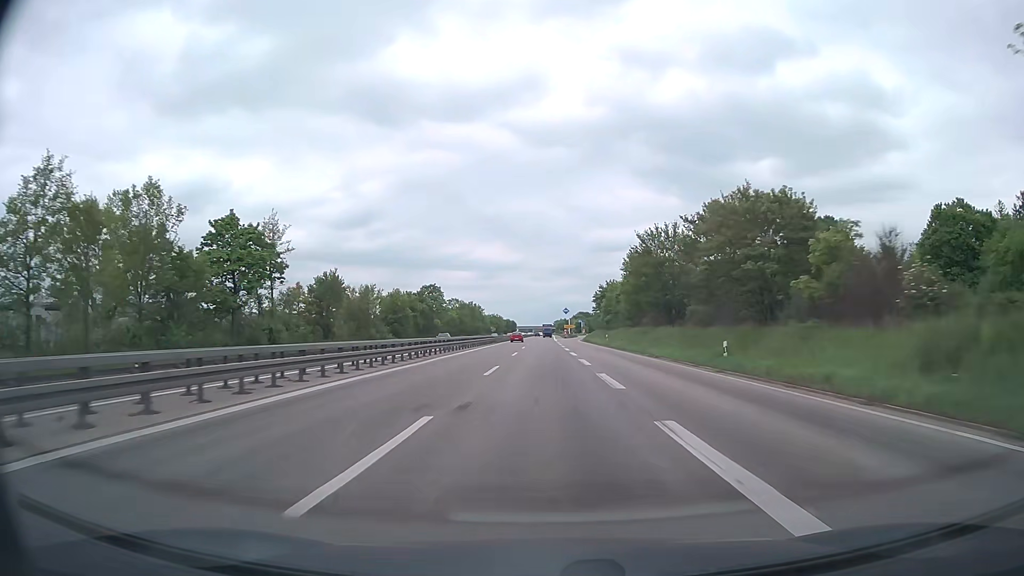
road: trunk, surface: asphalt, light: Day
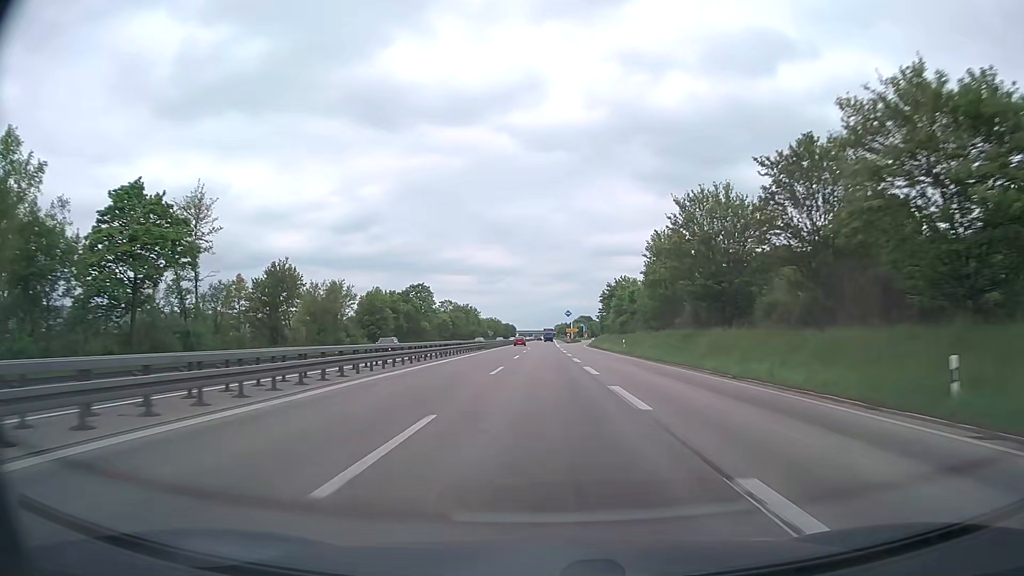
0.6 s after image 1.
(0.0, +16.0) m; 0°
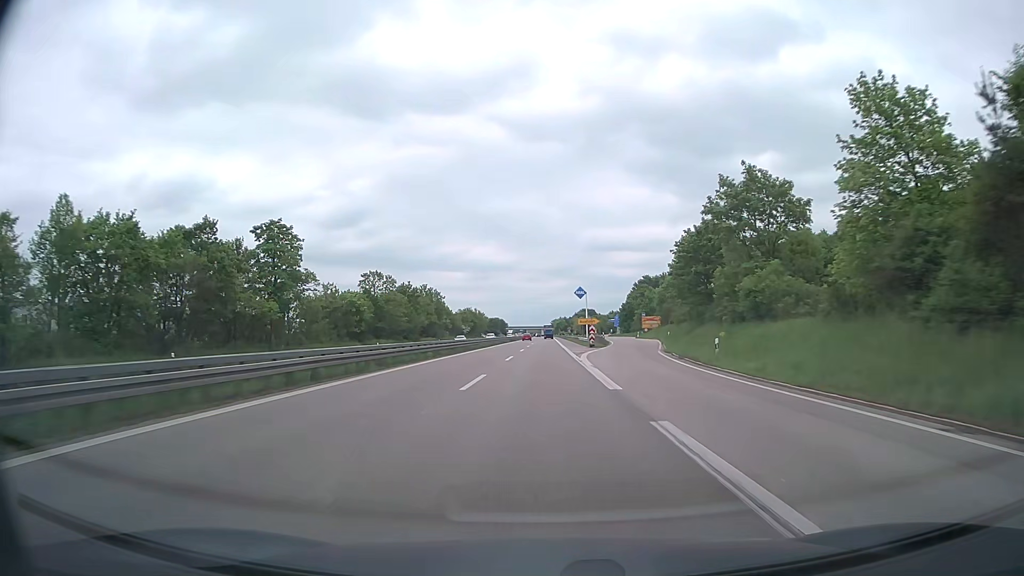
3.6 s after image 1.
(+0.2, +79.8) m; 0°
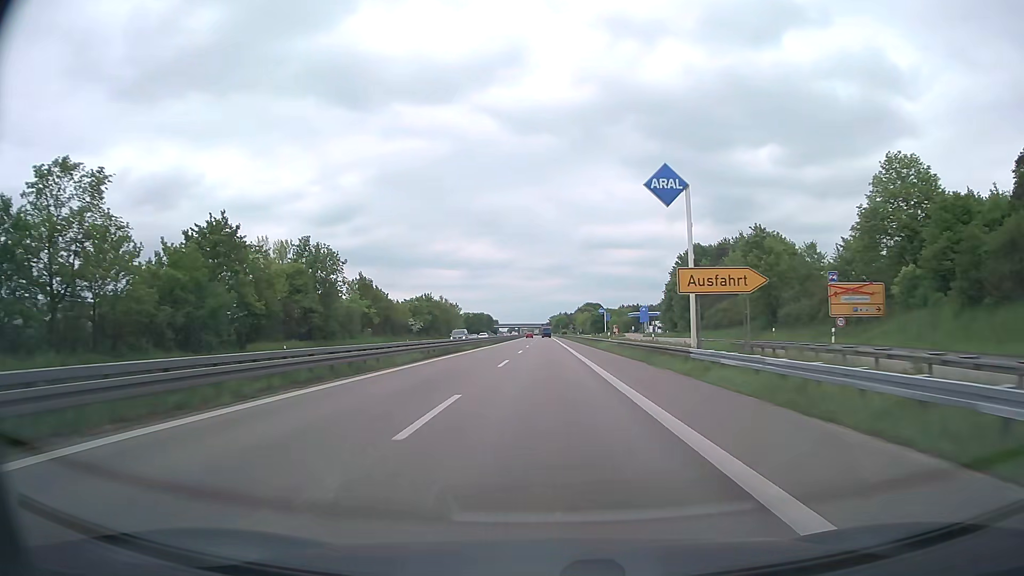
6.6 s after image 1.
(+0.2, +79.8) m; 0°
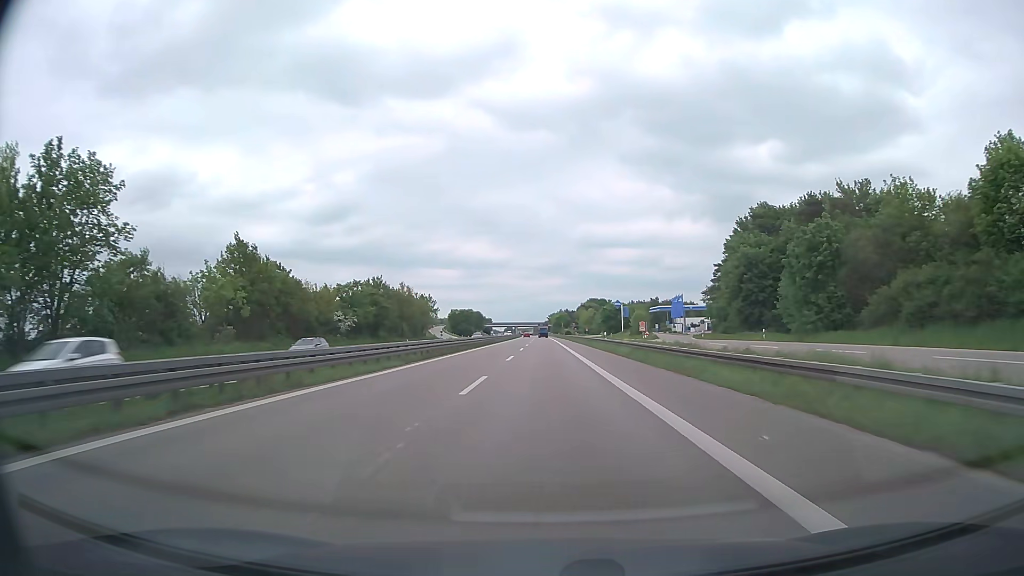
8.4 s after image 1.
(0.0, +47.9) m; 0°
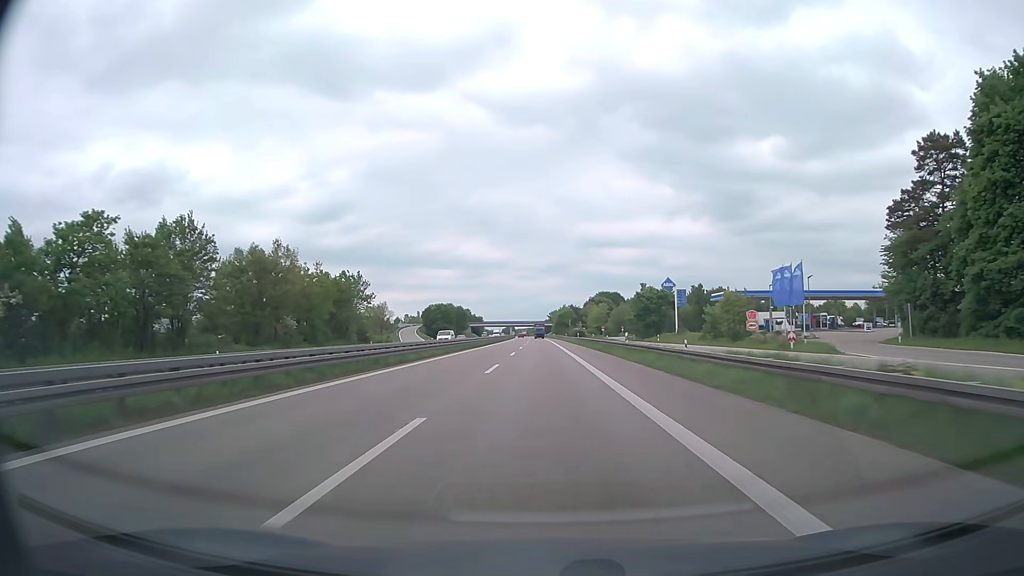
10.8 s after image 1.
(+0.1, +63.9) m; 0°
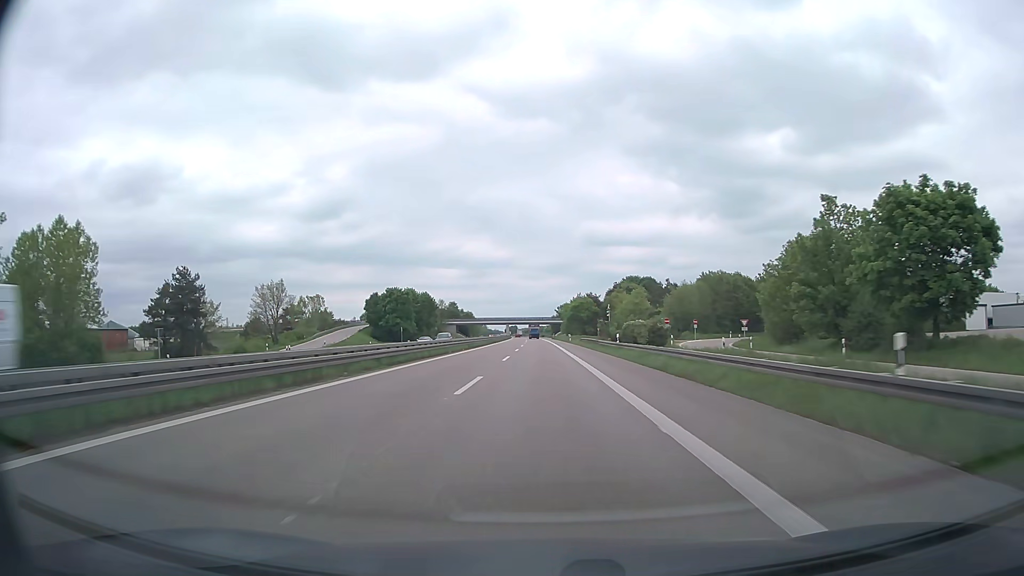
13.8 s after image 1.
(-0.4, +79.8) m; -1°
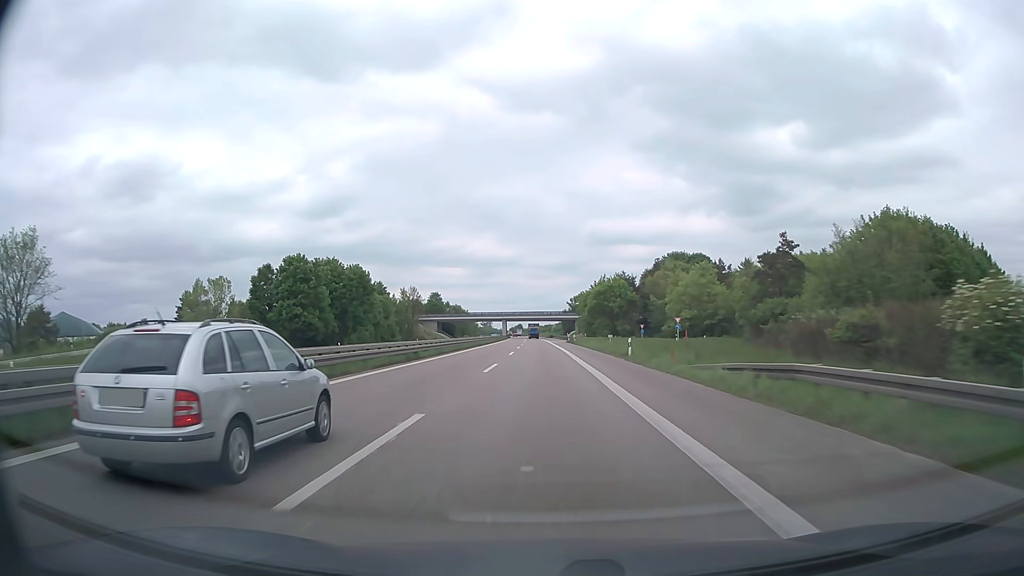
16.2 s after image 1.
(-0.3, +63.8) m; -1°
